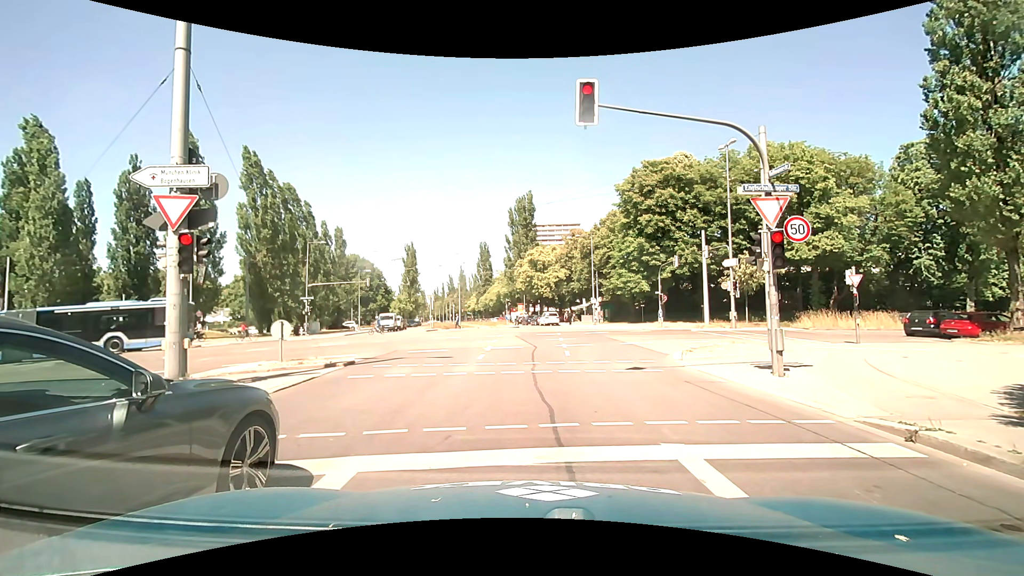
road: secondary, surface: asphalt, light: Day
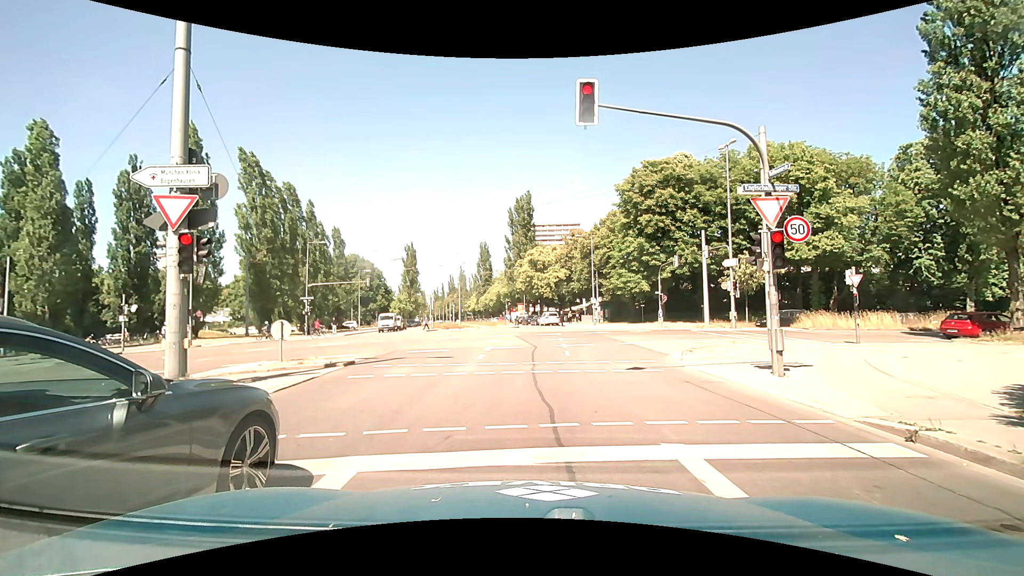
(0.0, 0.0) m; 0°
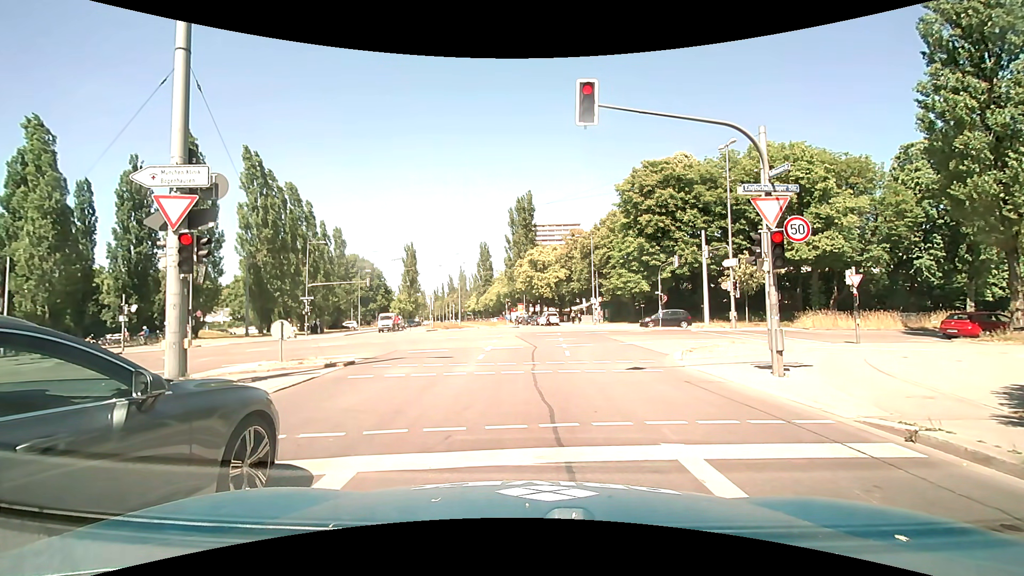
(0.0, 0.0) m; 0°
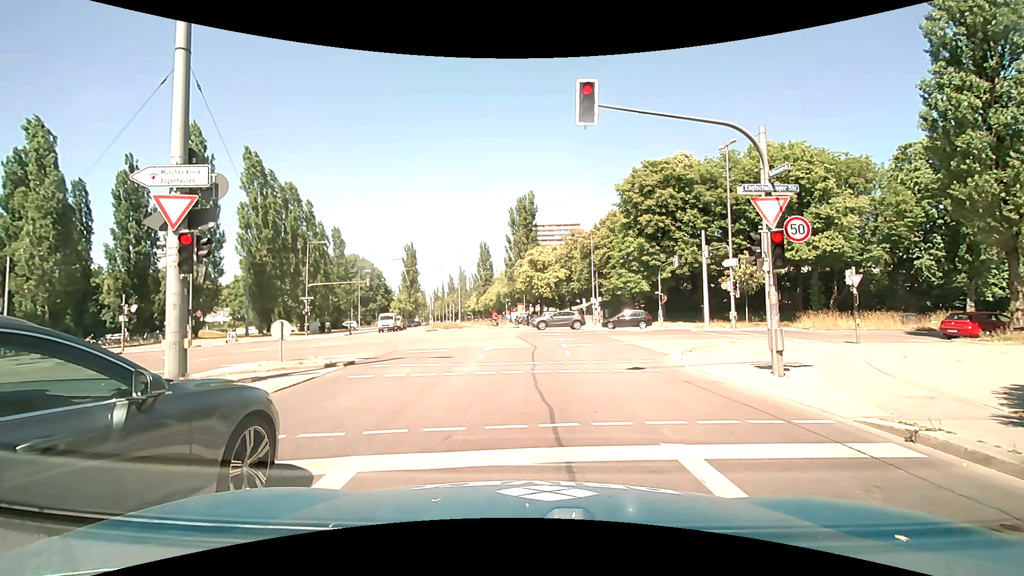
(0.0, 0.0) m; 0°
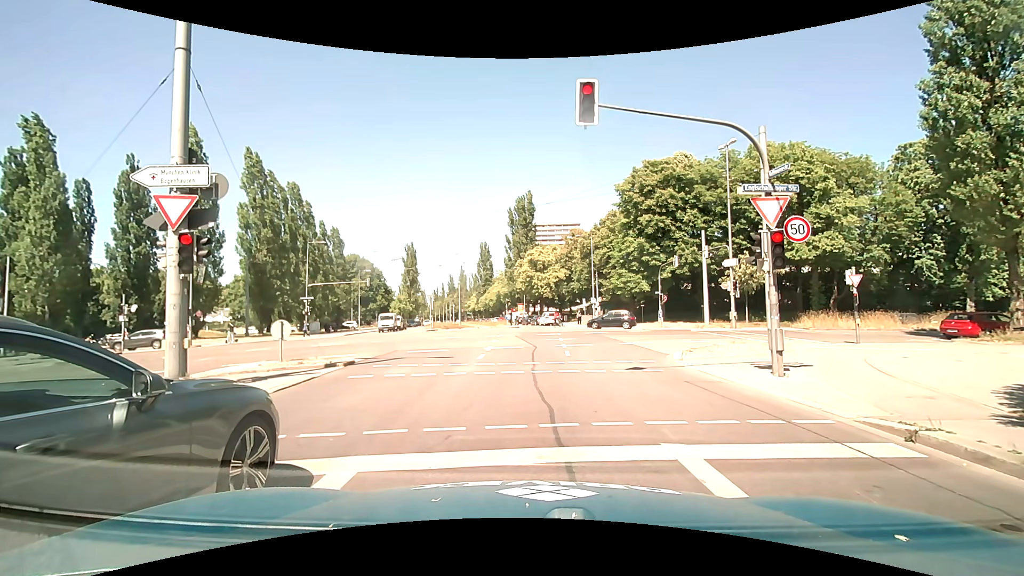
(0.0, 0.0) m; 0°
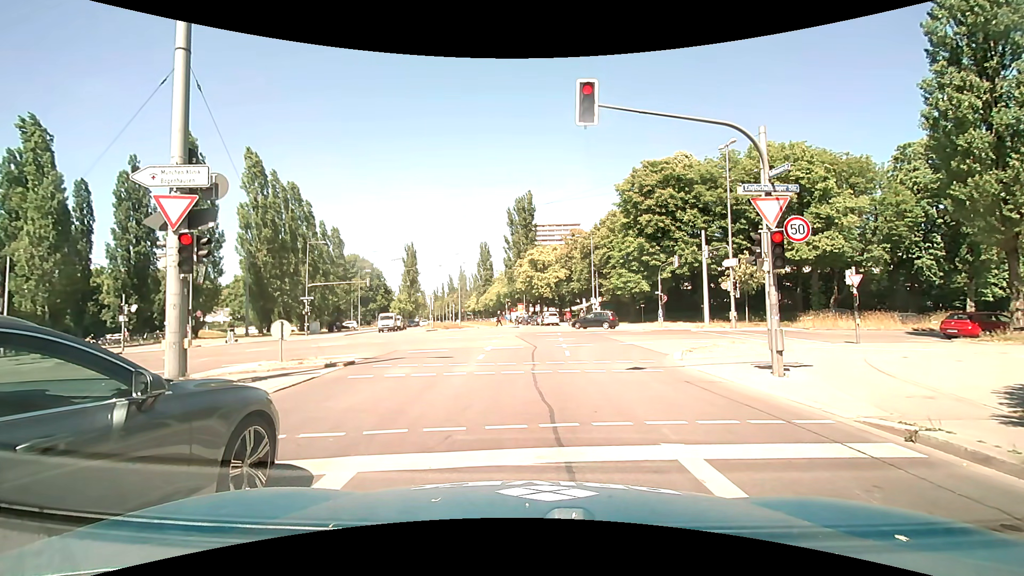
(0.0, 0.0) m; 0°
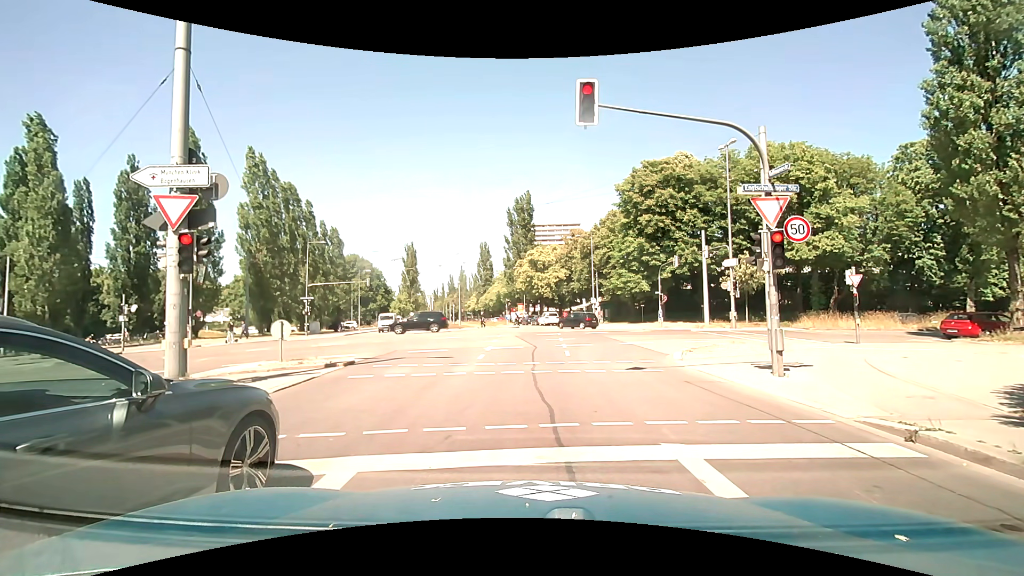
(0.0, 0.0) m; 0°
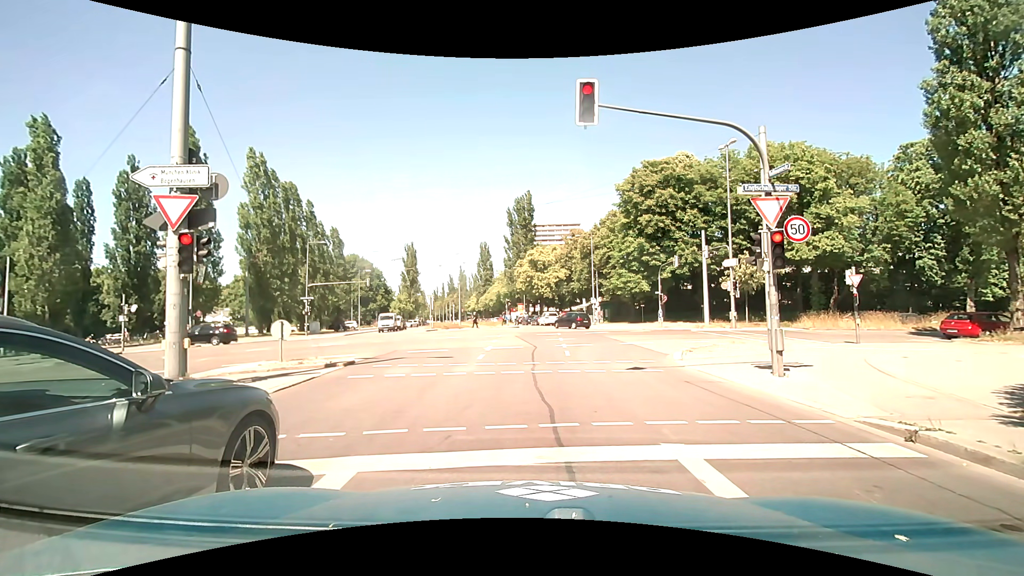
(0.0, 0.0) m; 0°
(0, +10) (0, +20) (0, +30) (0, +40) (+1, +50) (0, +60) (-2, +70) (-3, +80) (-5, +90) (-7, +99) m
